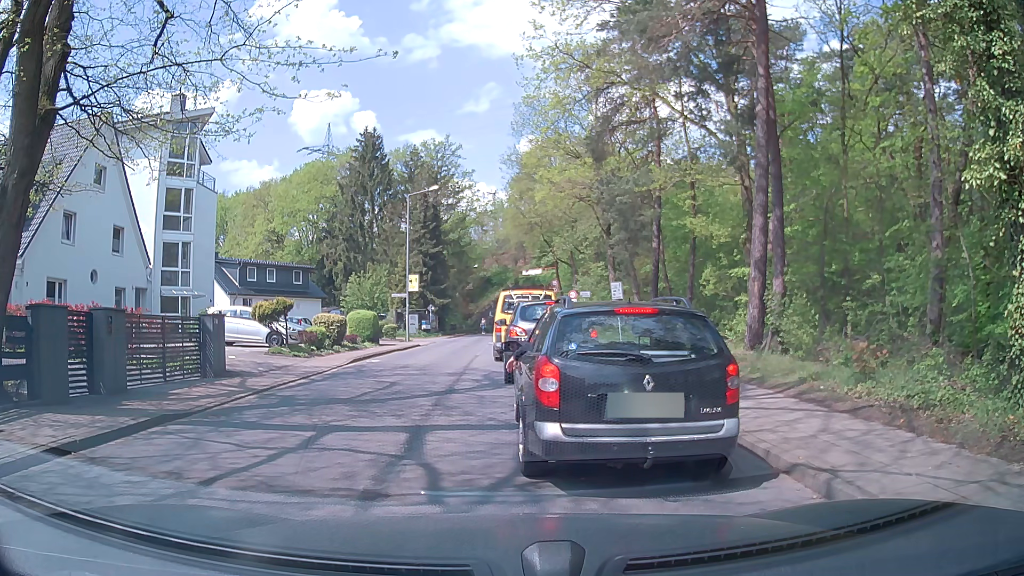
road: tertiary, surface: asphalt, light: Day
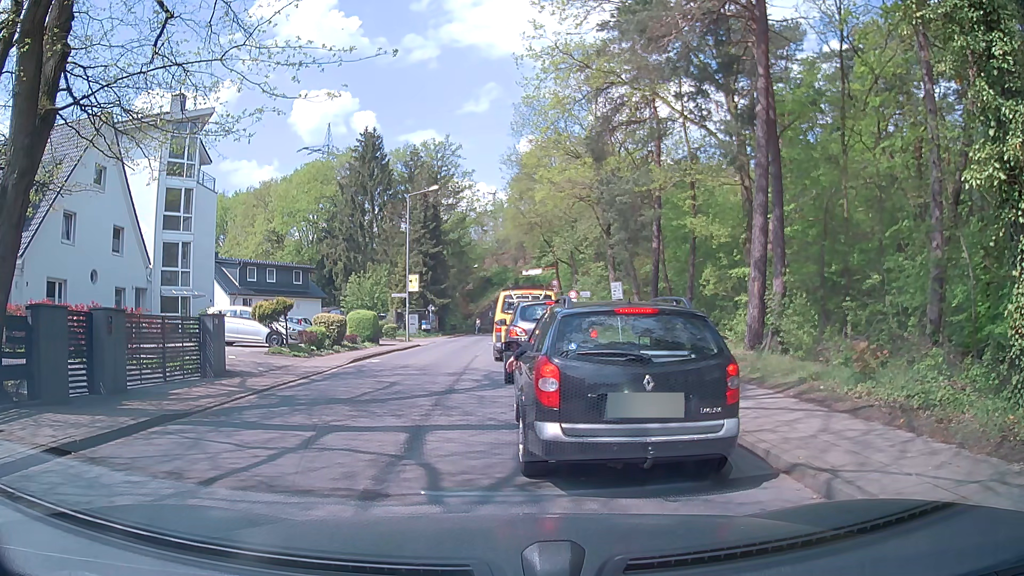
(0.0, 0.0) m; 0°
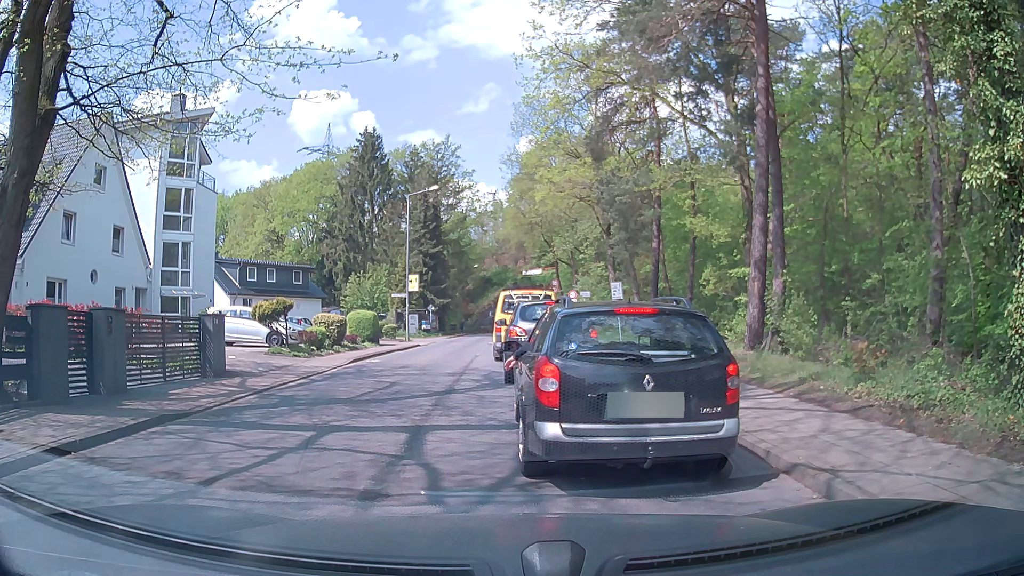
(0.0, 0.0) m; 0°
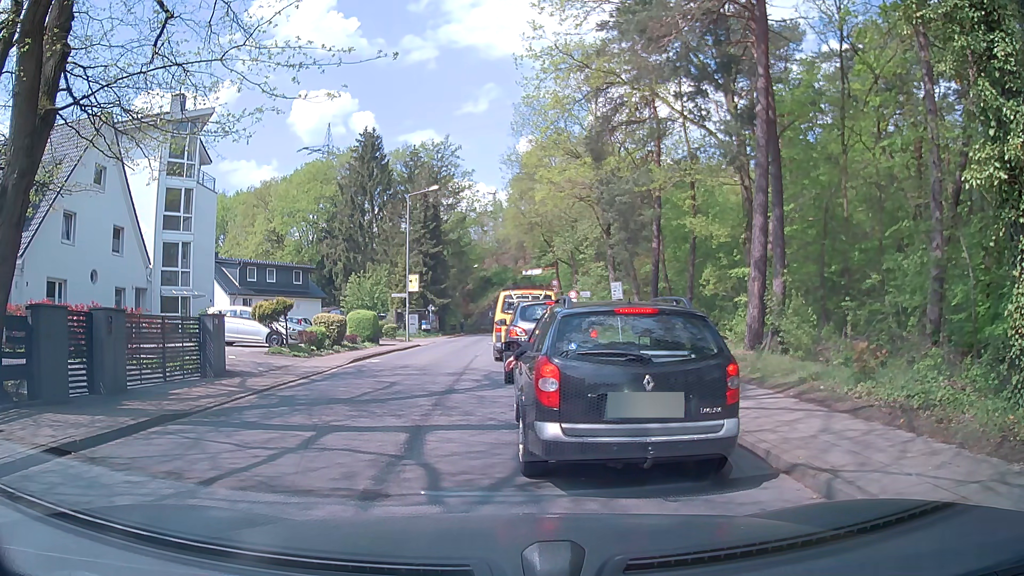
(0.0, 0.0) m; 0°
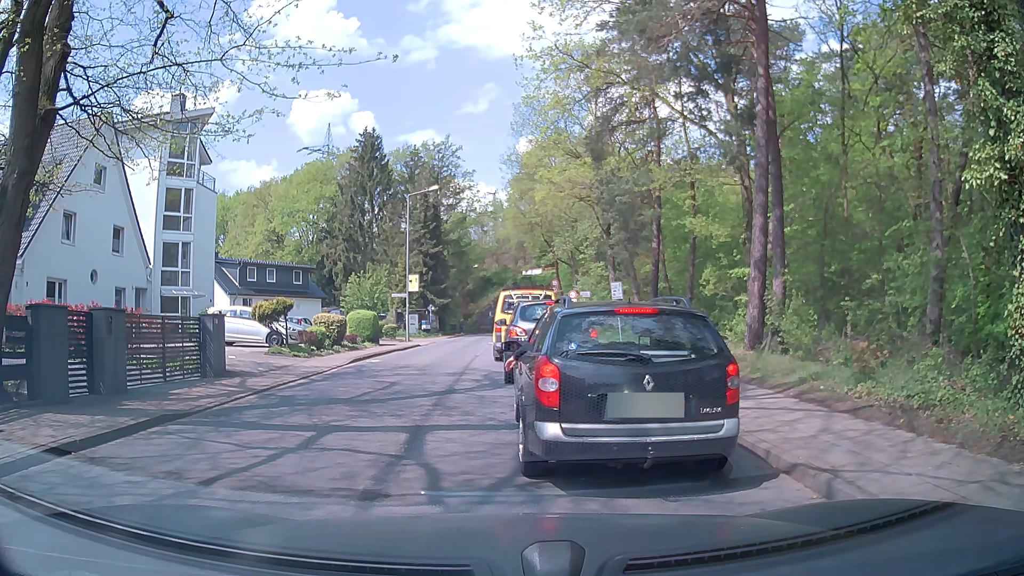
(0.0, 0.0) m; 0°
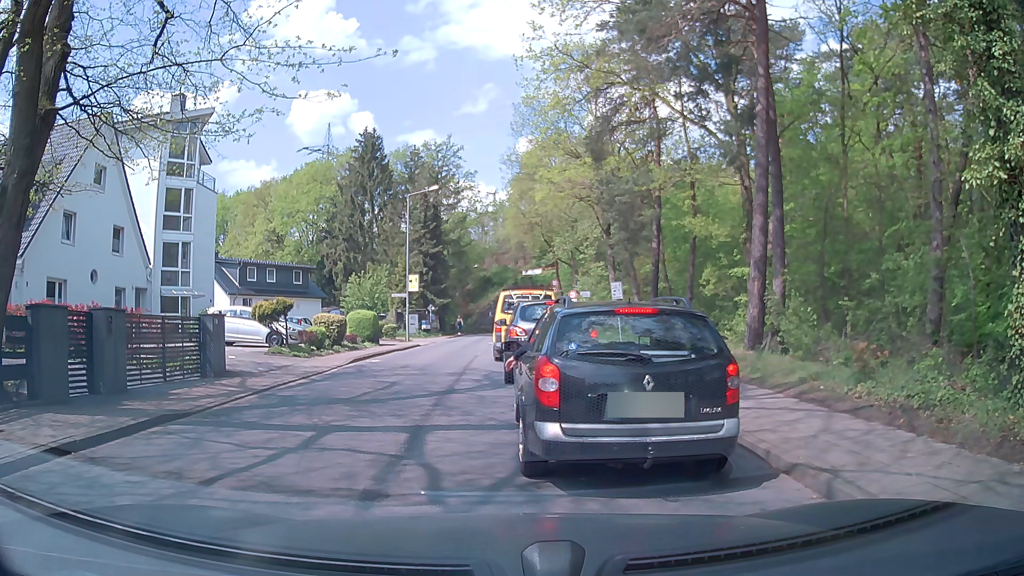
(0.0, 0.0) m; 0°
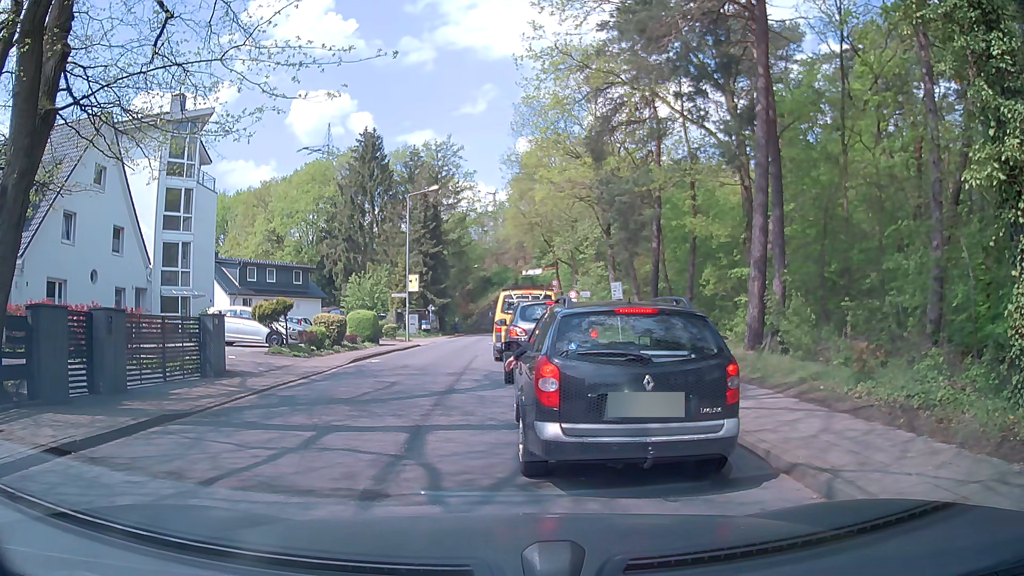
(0.0, 0.0) m; 0°
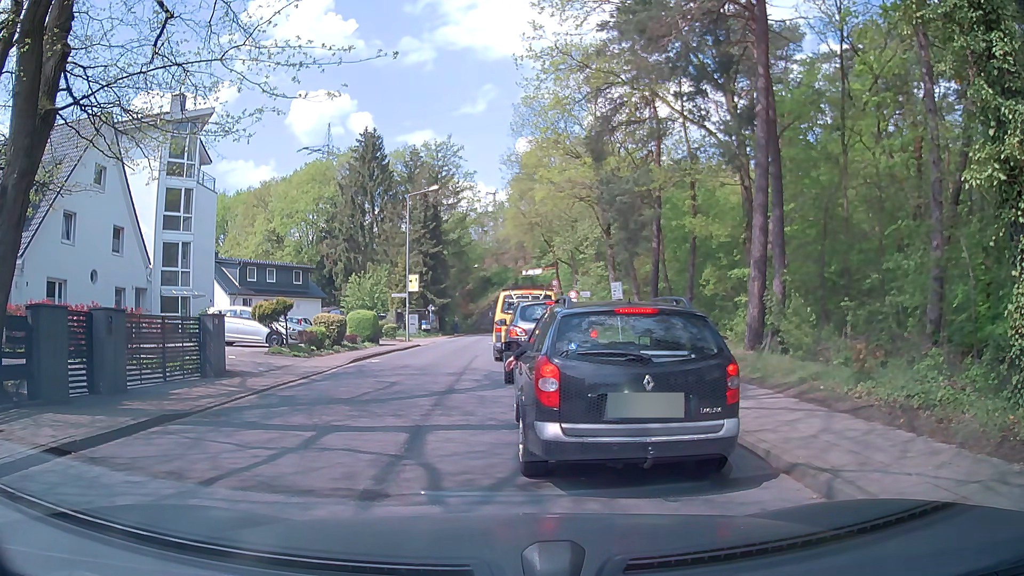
(0.0, 0.0) m; 0°
